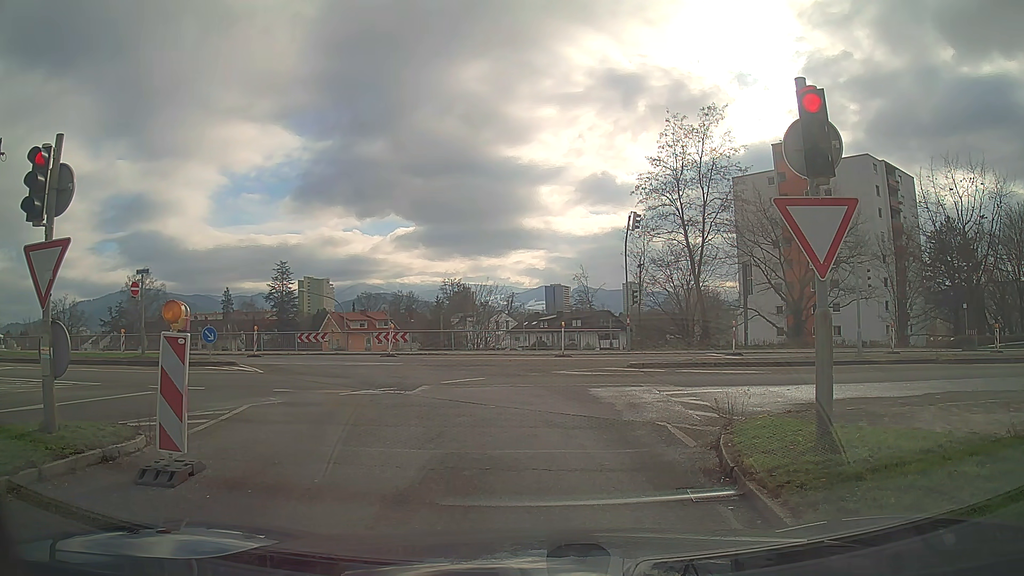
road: trunk_link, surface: asphalt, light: Day
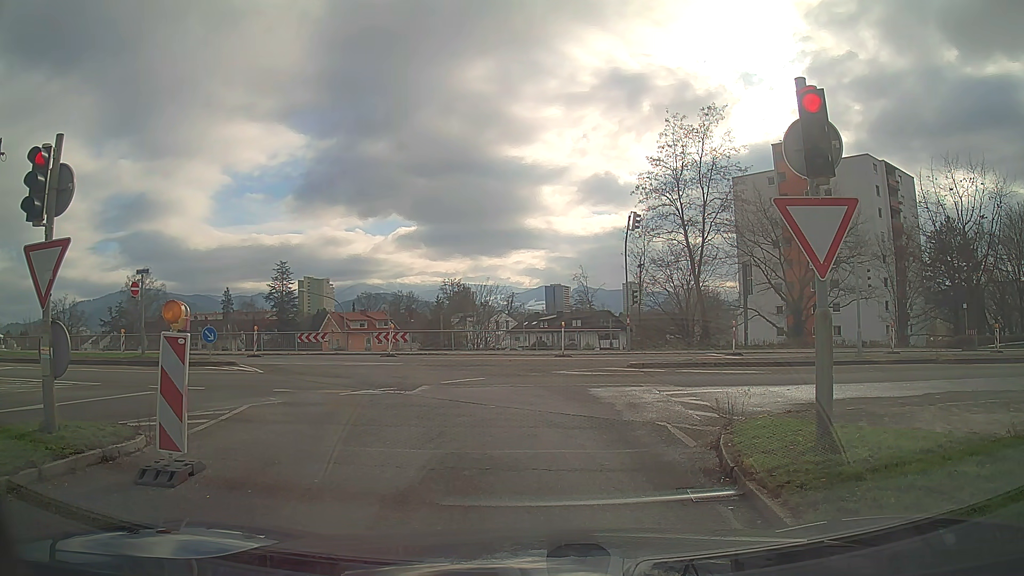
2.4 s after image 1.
(0.0, 0.0) m; 0°
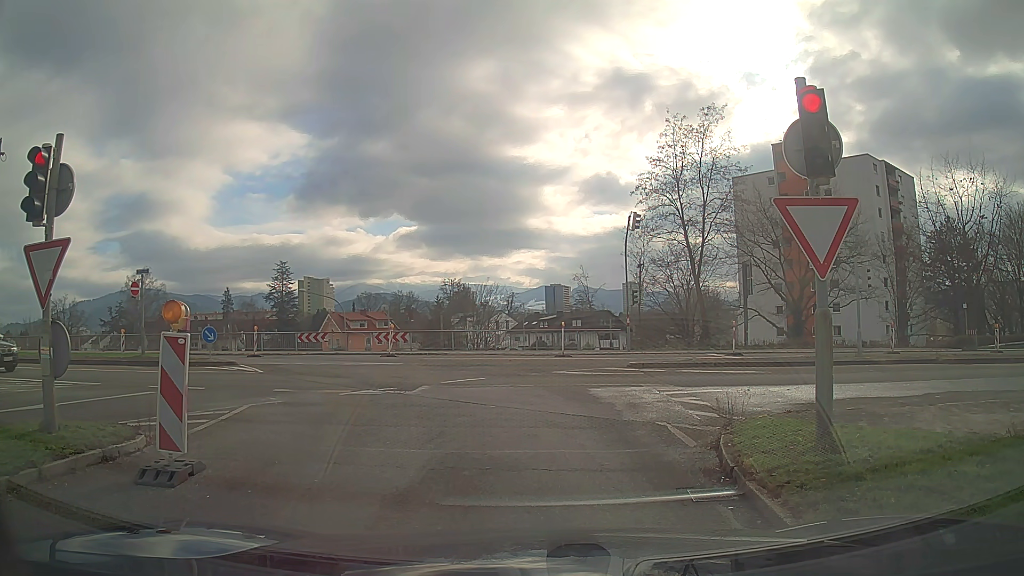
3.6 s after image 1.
(0.0, 0.0) m; 0°
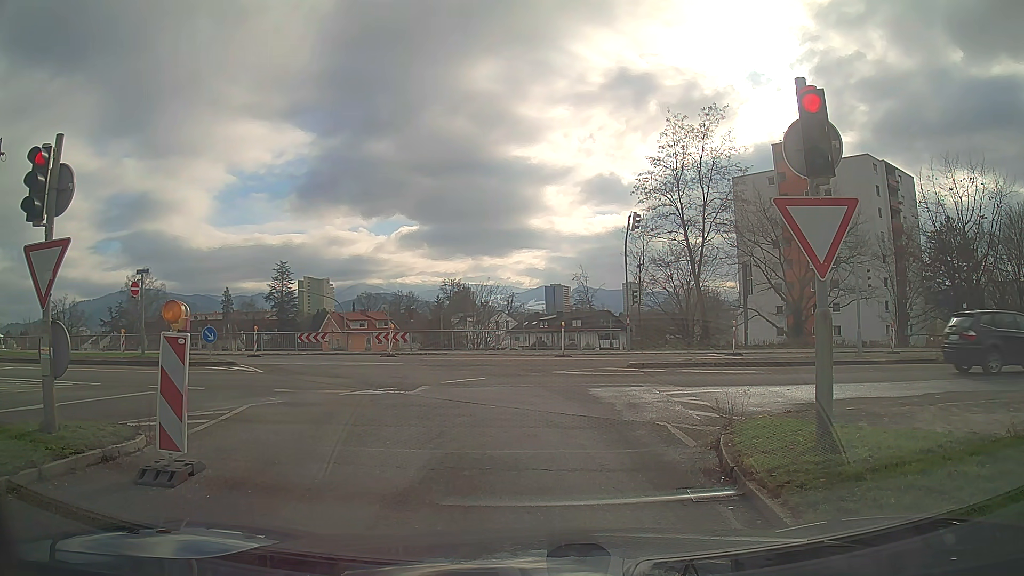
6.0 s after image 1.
(0.0, 0.0) m; 0°
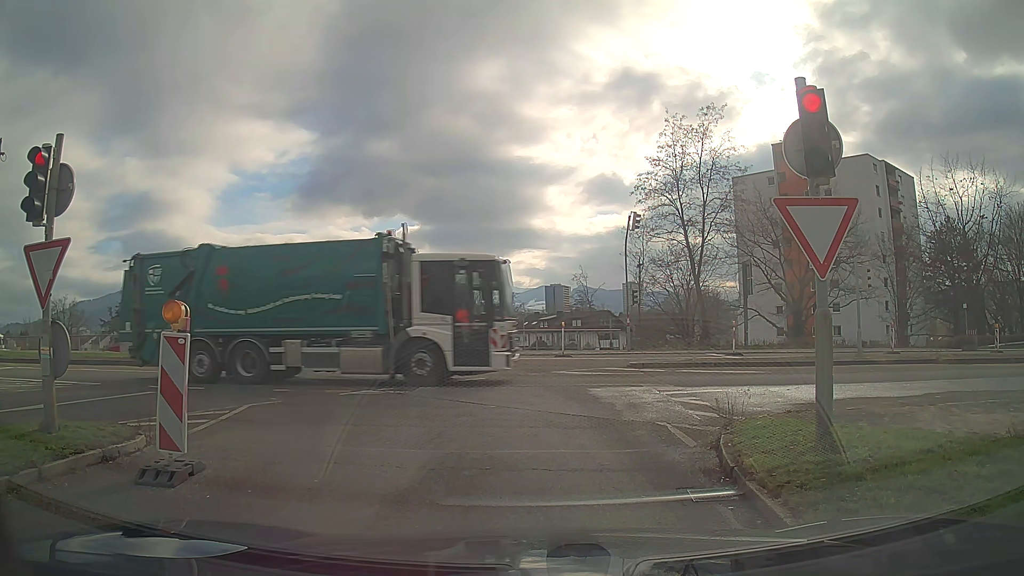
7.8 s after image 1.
(0.0, 0.0) m; 0°
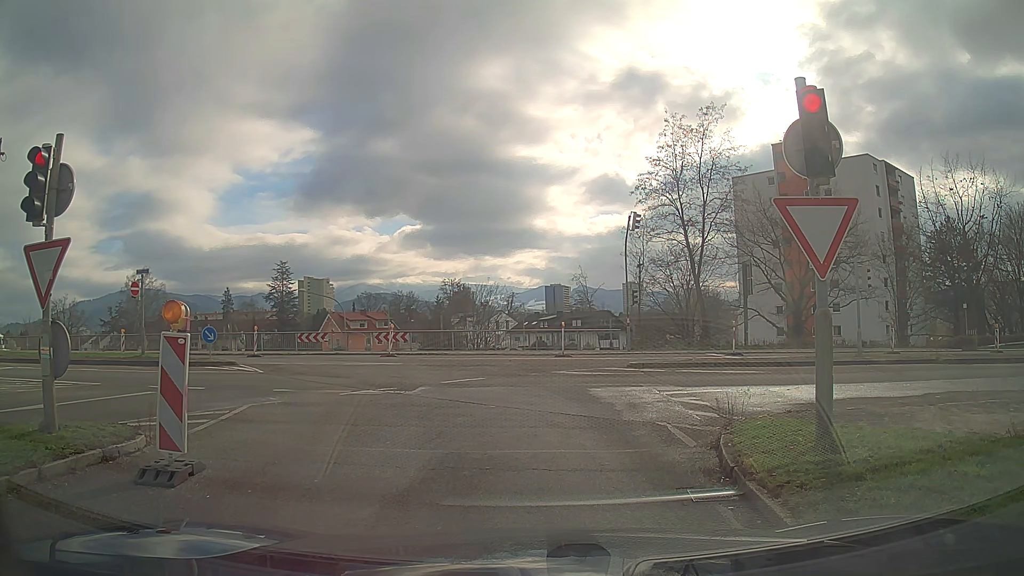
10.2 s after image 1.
(0.0, 0.0) m; 0°
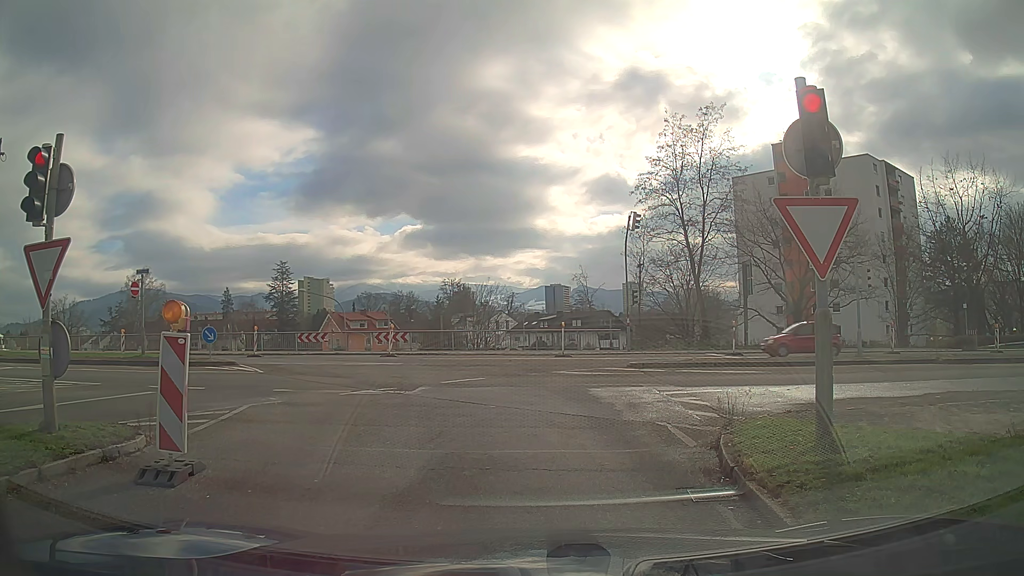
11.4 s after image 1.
(0.0, 0.0) m; 0°
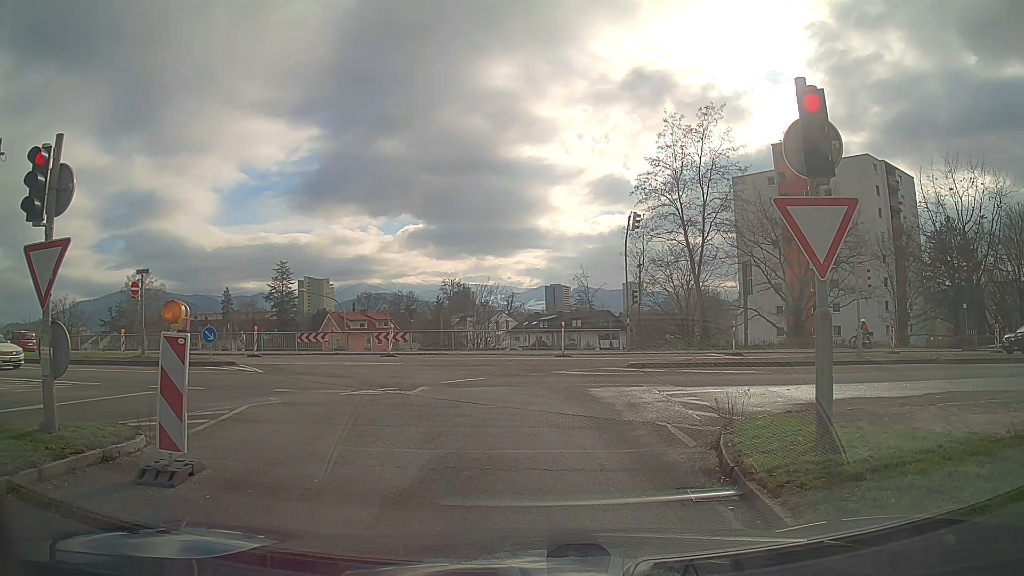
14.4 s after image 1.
(0.0, 0.0) m; 0°
